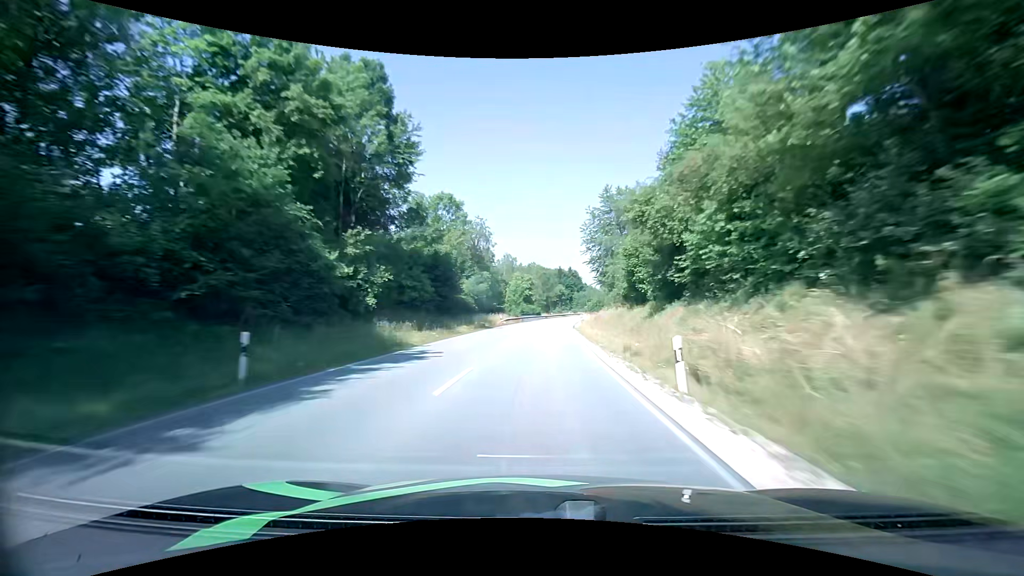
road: primary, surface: asphalt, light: Day
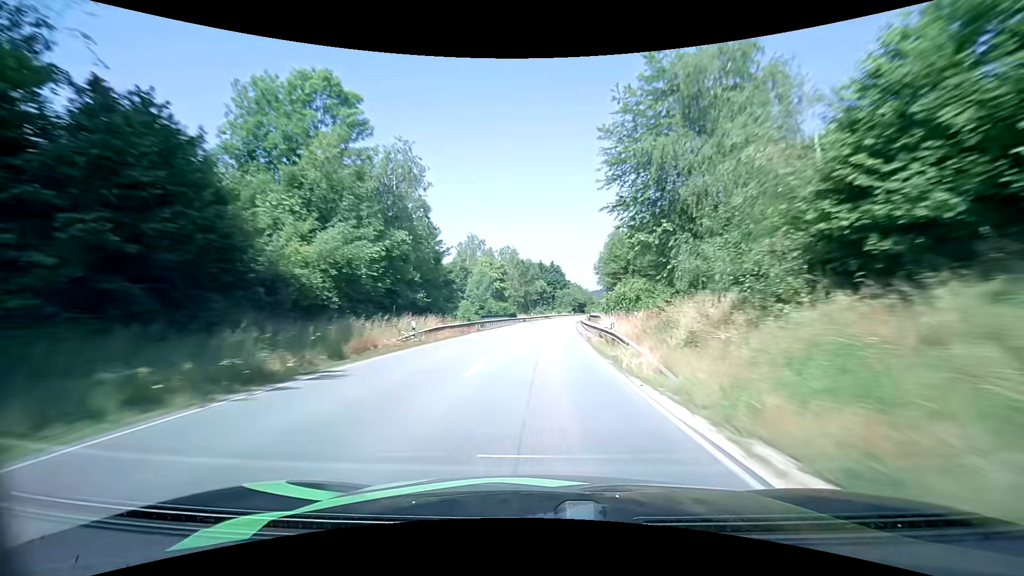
(+0.7, +33.1) m; +3°
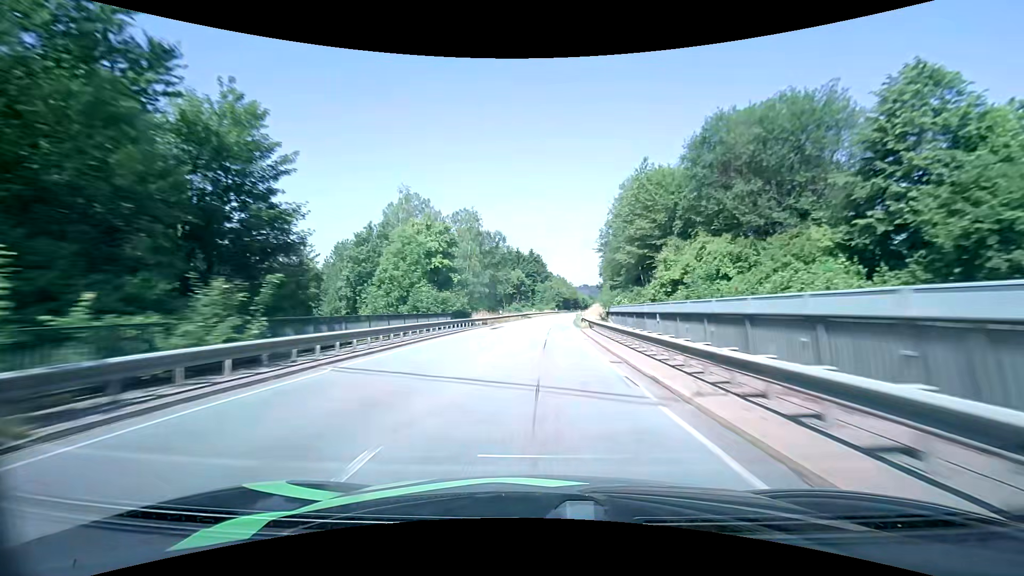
(+0.7, +33.3) m; +2°
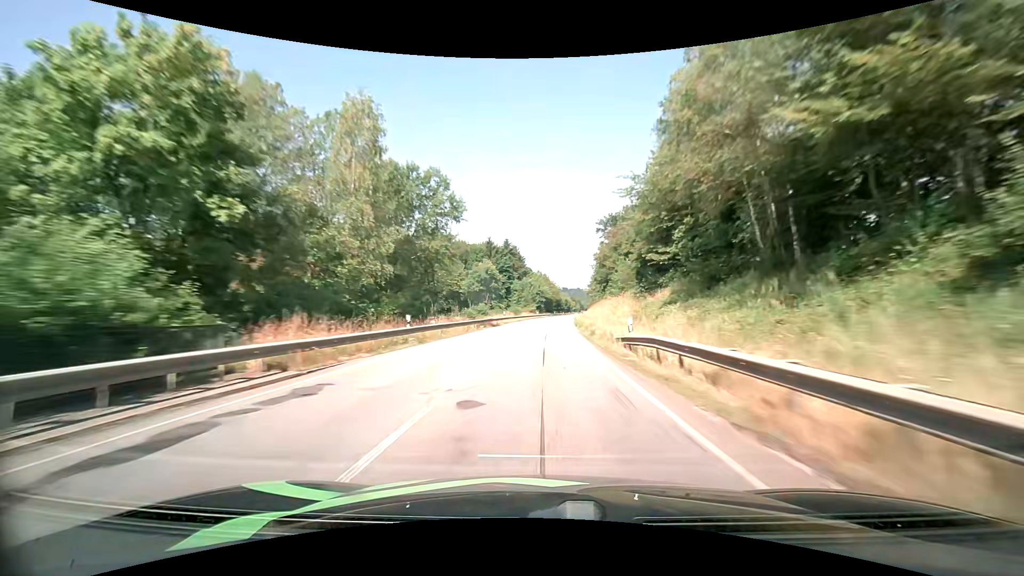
(+0.8, +33.3) m; +2°
(0, +10) (0, +20) (0, +30) (+1, +40) (+1, +50) (+2, +60) (+2, +70) (+3, +80) (+4, +90) (+5, +100) m
